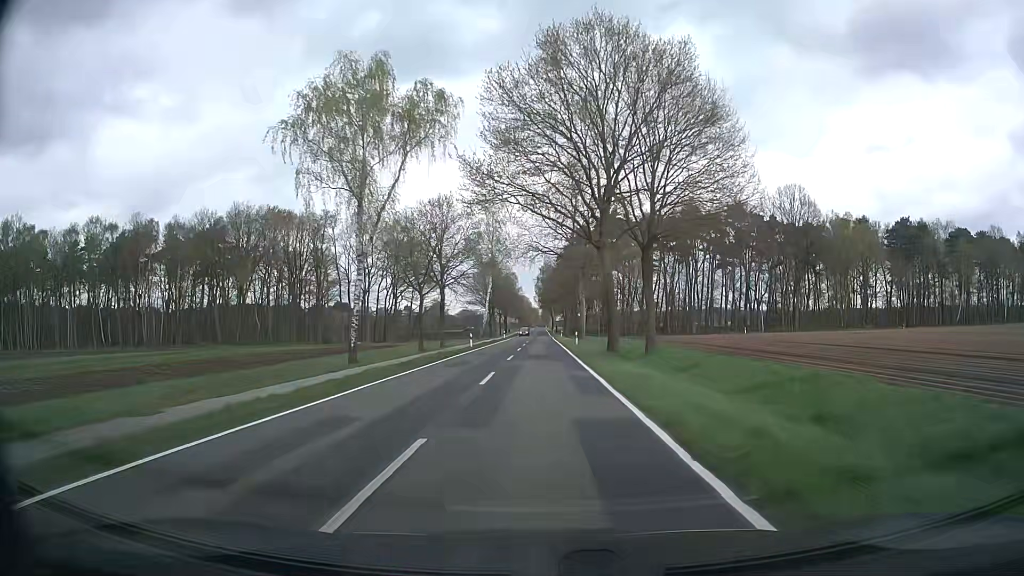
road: secondary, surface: asphalt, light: Day
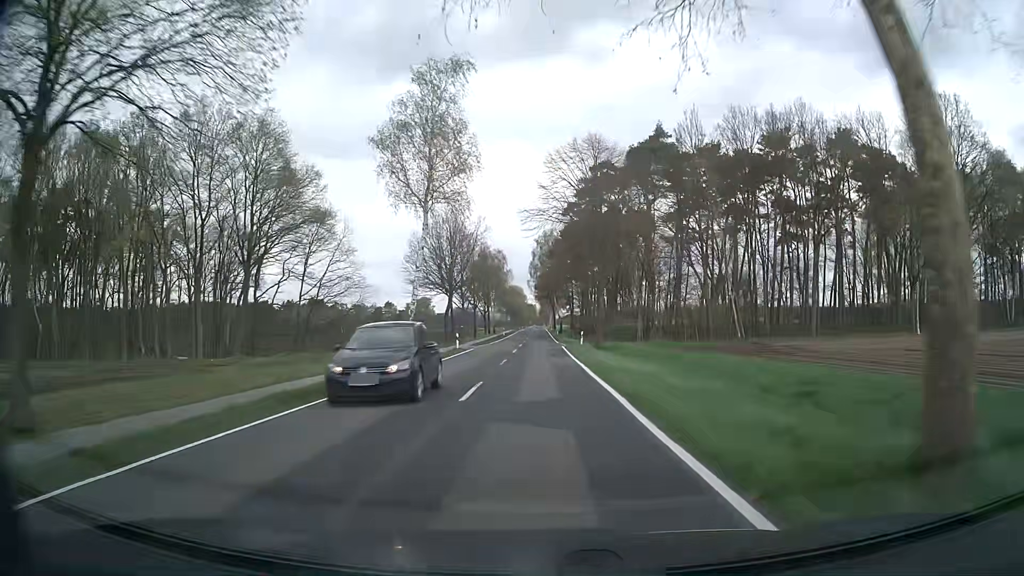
(-0.1, +52.0) m; 0°
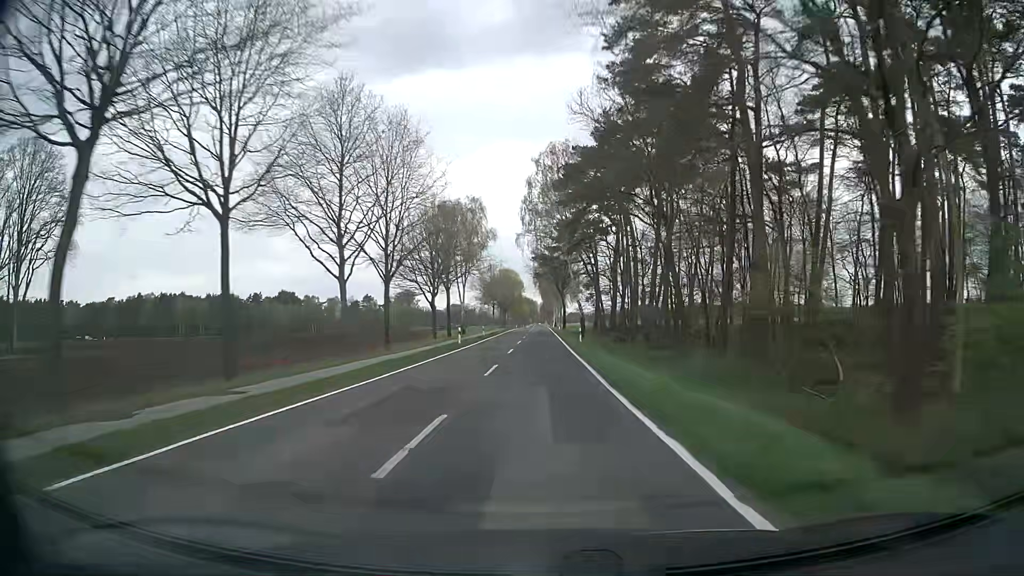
(0.0, +54.5) m; 0°
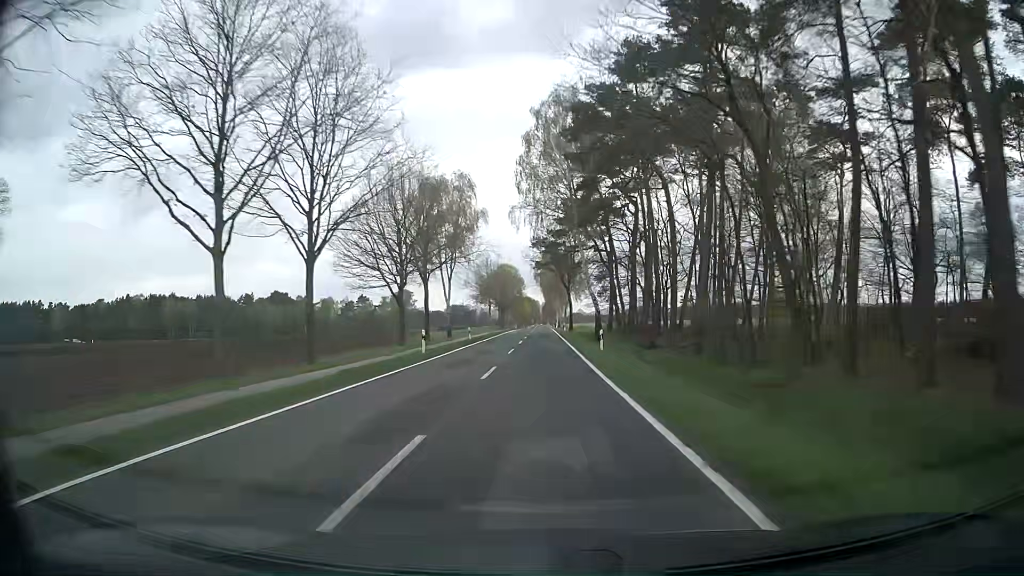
(0.0, +13.9) m; 0°
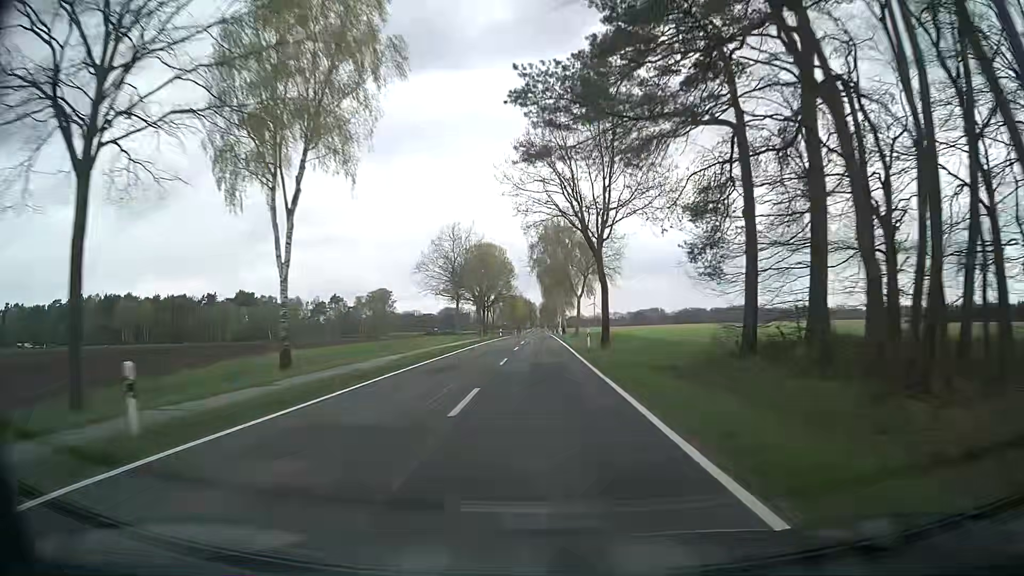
(0.0, +42.2) m; 0°
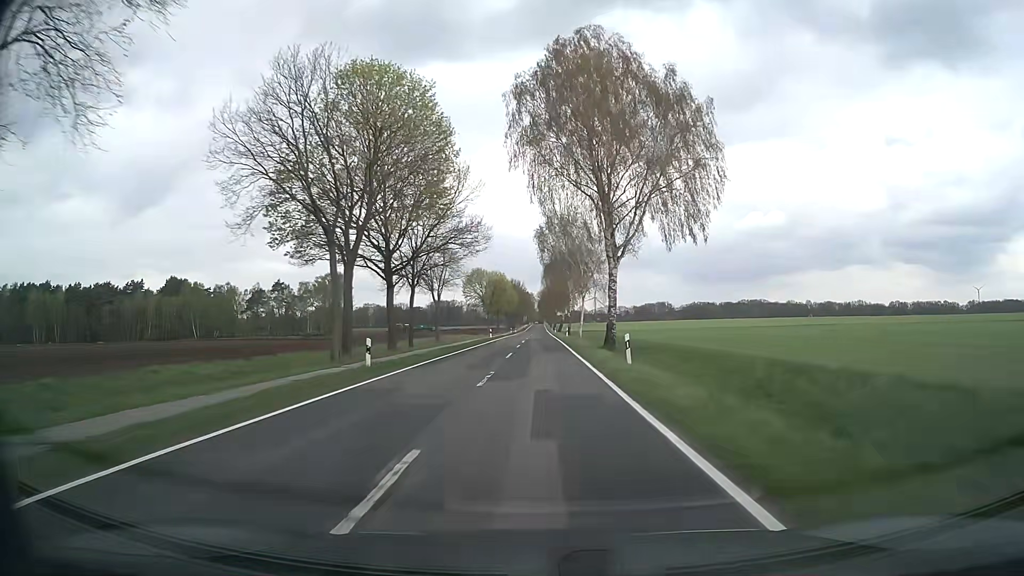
(+0.2, +66.6) m; 0°
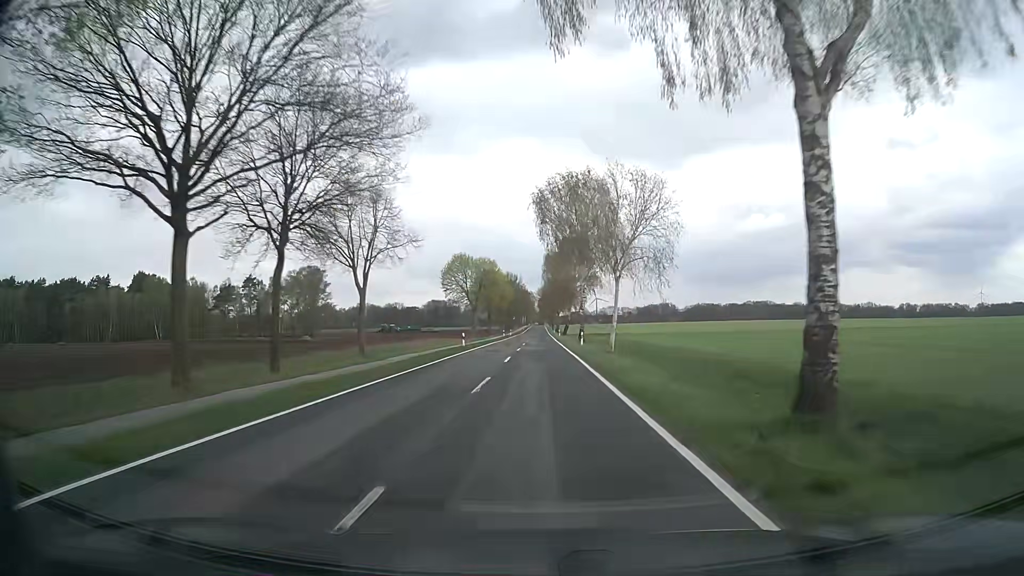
(0.0, +25.2) m; 0°
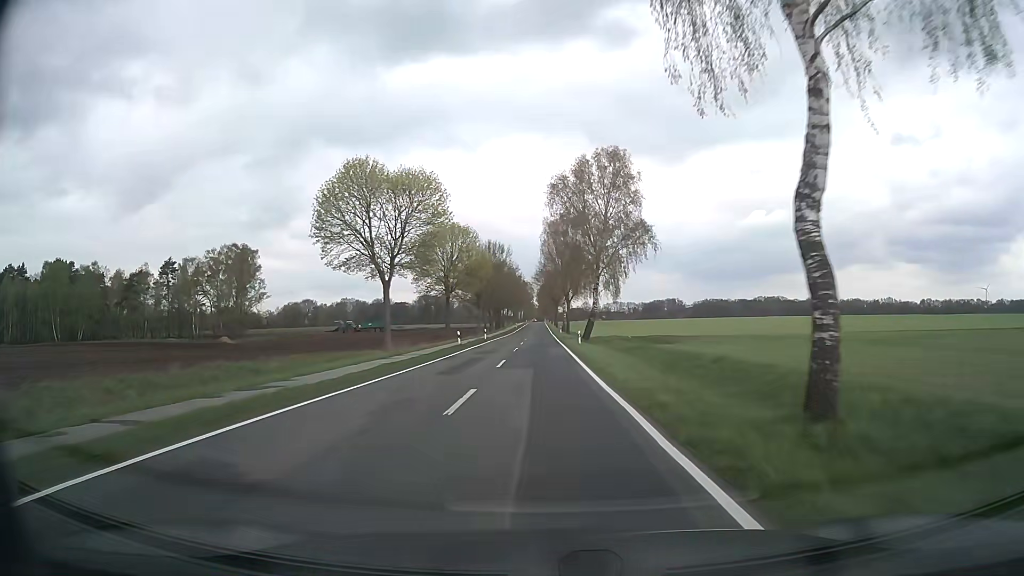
(+0.2, +51.6) m; 0°
(0, +10) (0, +20) (0, +30) (0, +40) (0, +50) (0, +60) (0, +70) (0, +80) (0, +90) (0, +100) m
